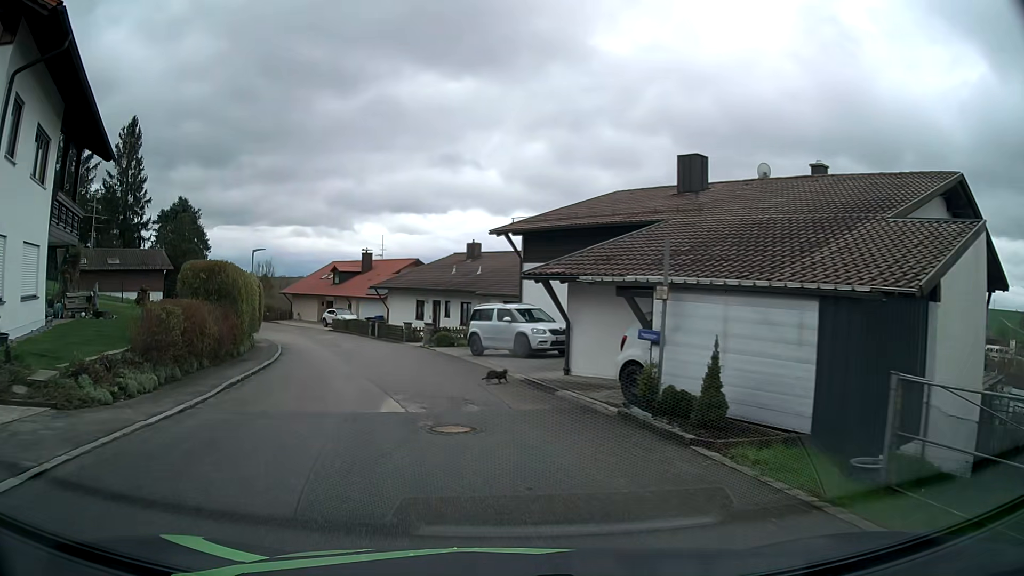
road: residential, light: Day
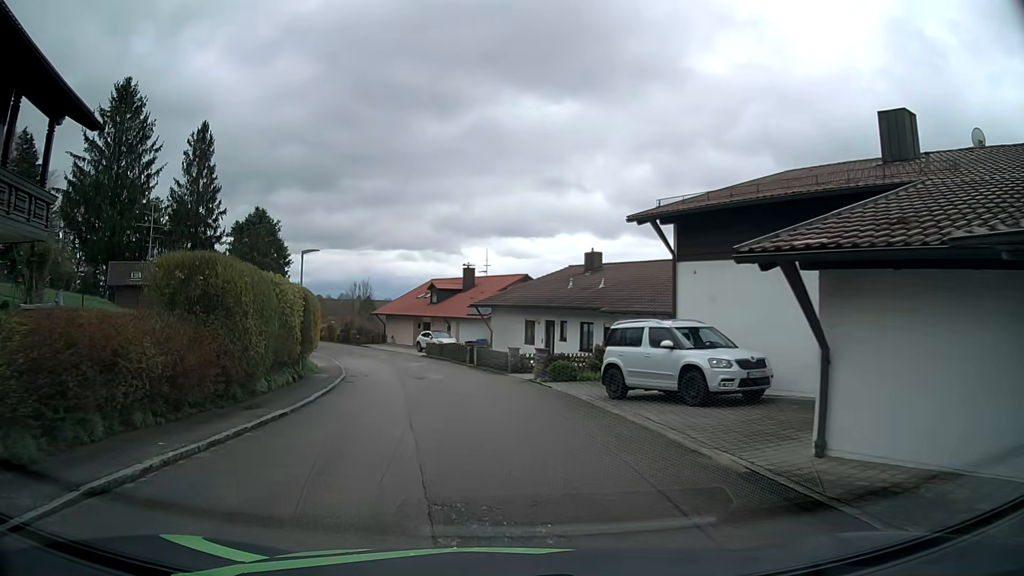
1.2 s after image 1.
(-0.5, +7.7) m; -9°
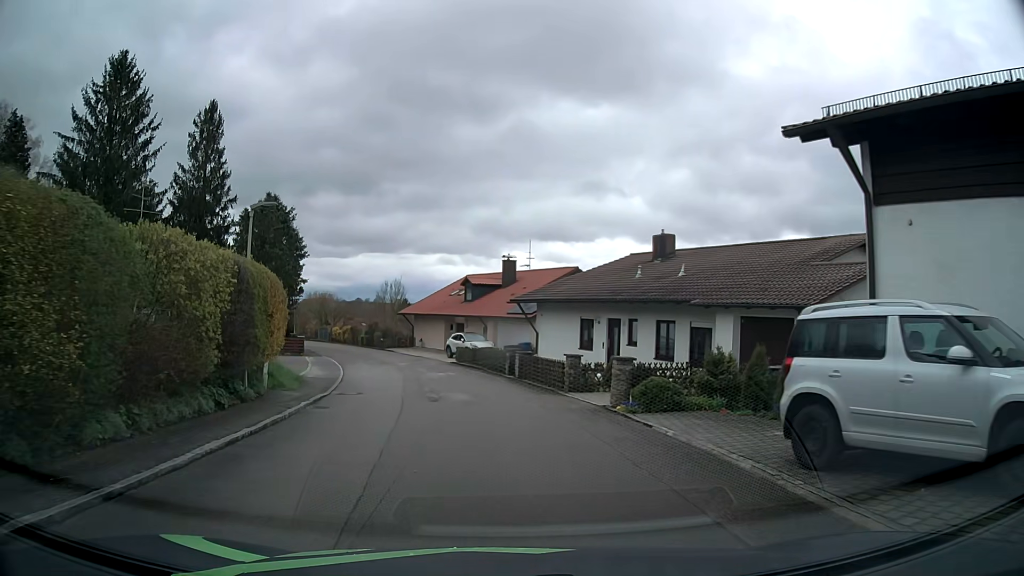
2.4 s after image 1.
(-0.3, +8.2) m; -4°
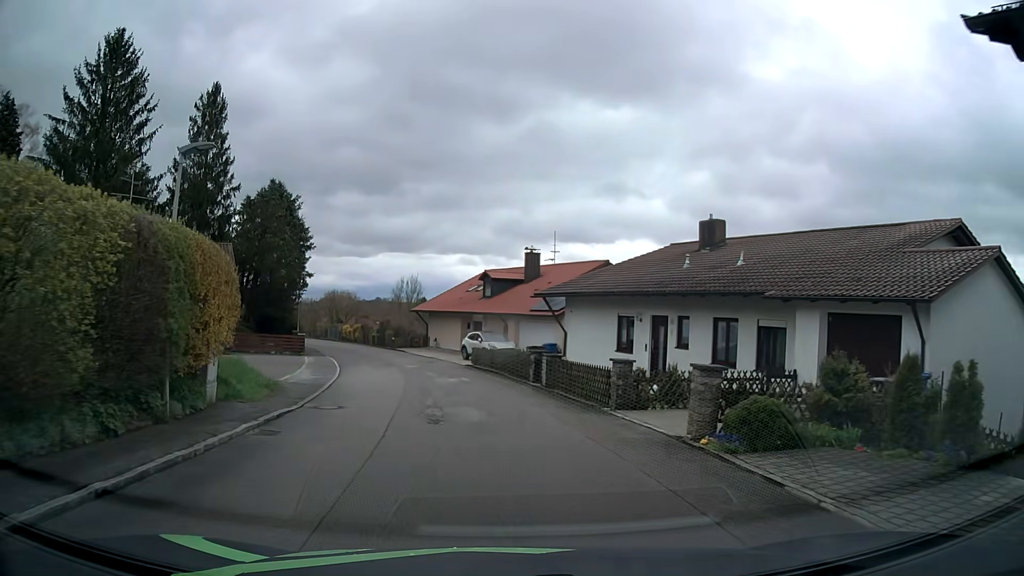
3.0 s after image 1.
(0.0, +4.5) m; -1°
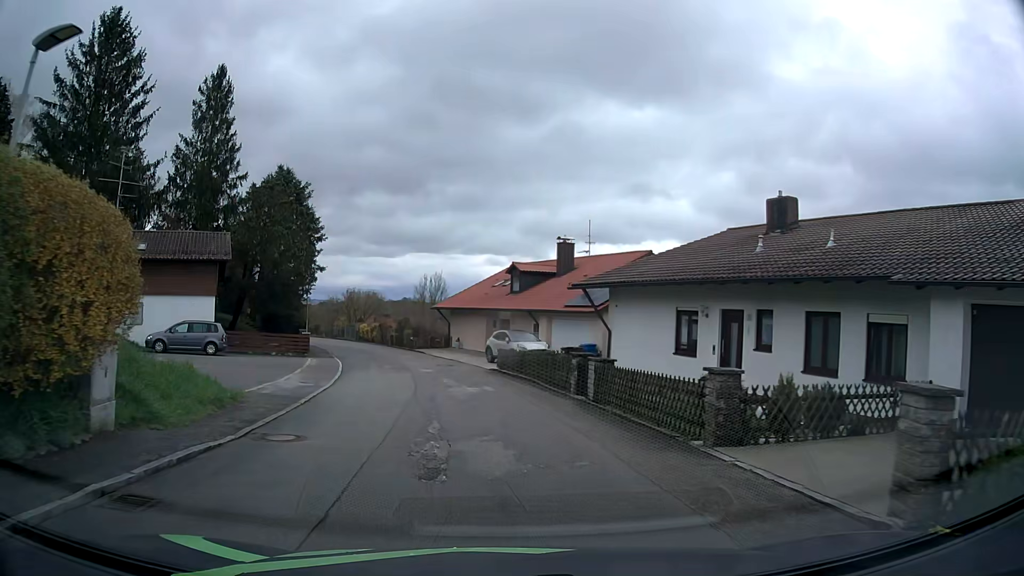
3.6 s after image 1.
(-0.1, +4.7) m; -3°
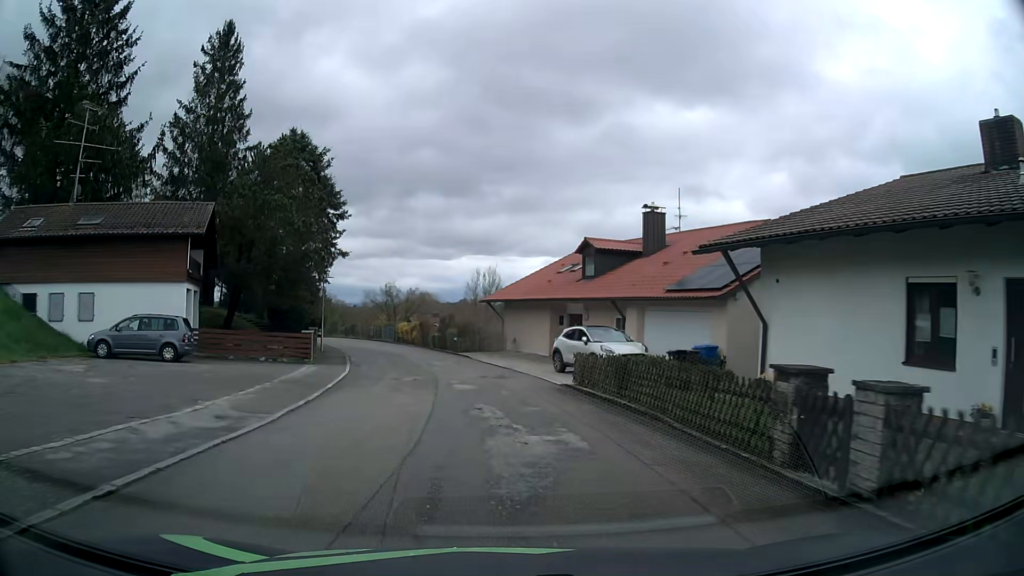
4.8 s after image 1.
(-0.3, +9.9) m; -4°
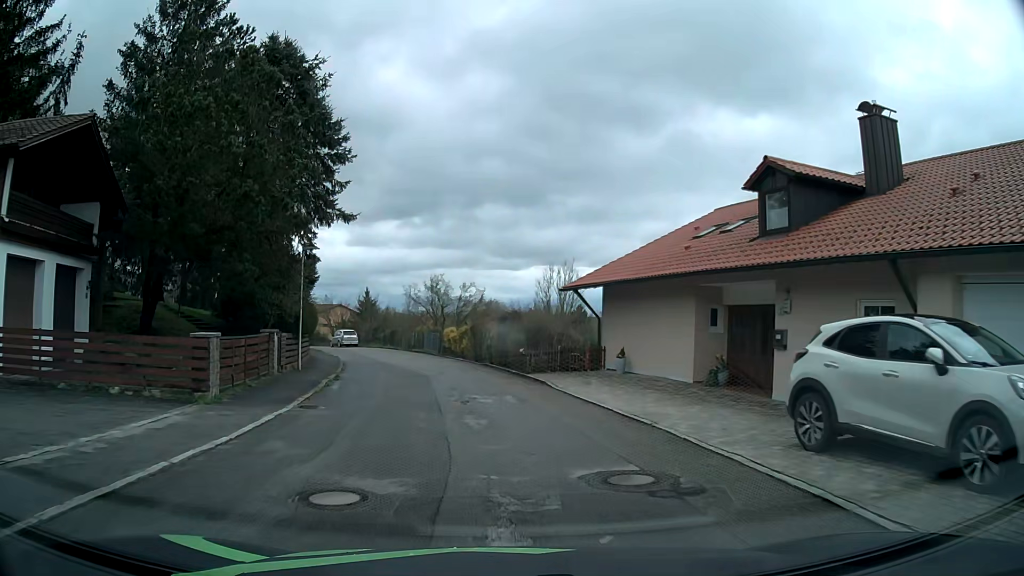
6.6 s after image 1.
(-0.8, +15.2) m; -6°
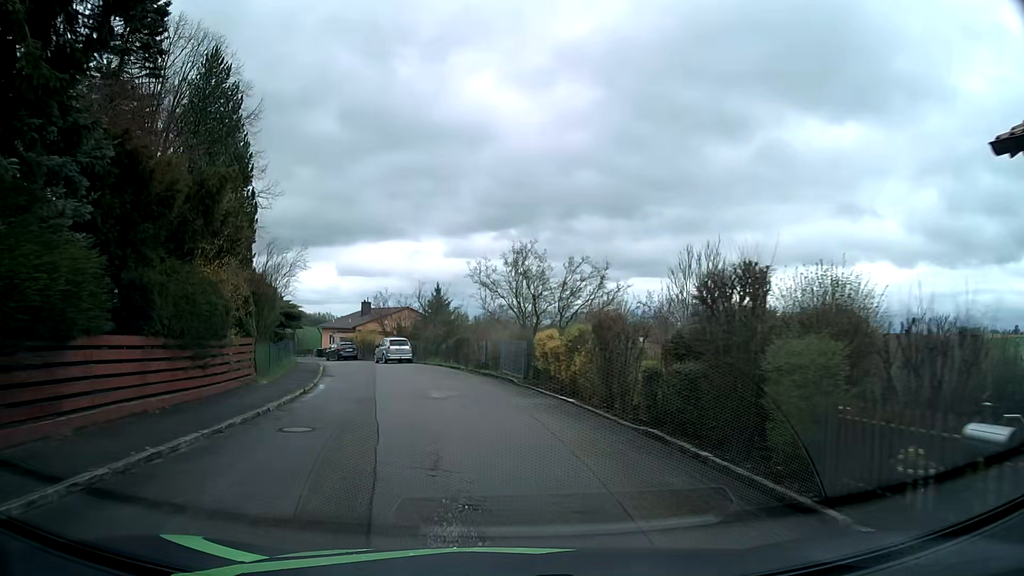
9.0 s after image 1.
(-1.2, +19.8) m; -8°
(-1, +10) (-2, +20) (-5, +29) (-9, +39) (-13, +48) (-18, +56) (-24, +65) (-30, +72) (-38, +78) (-47, +82) m
